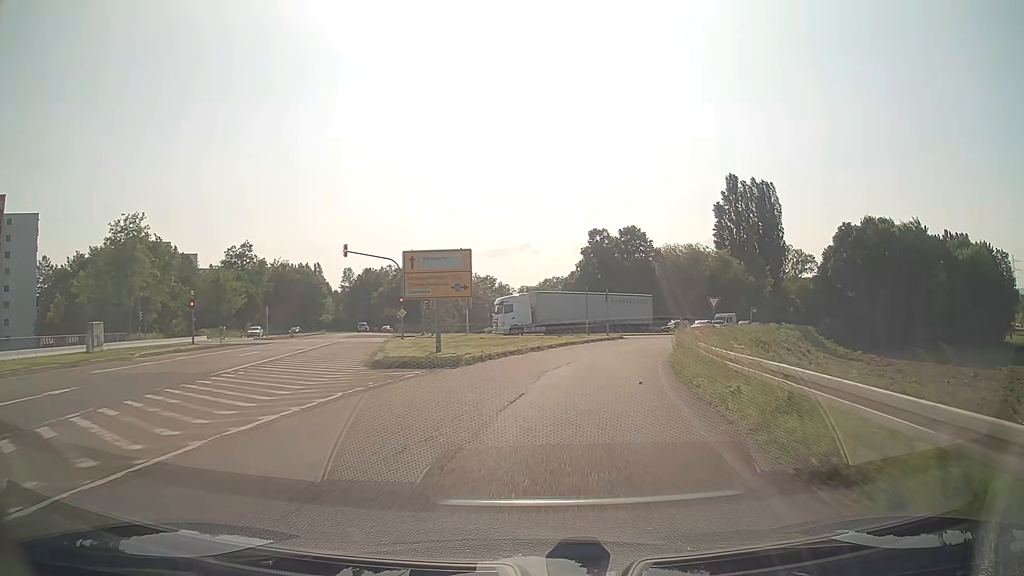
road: secondary_link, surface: asphalt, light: Day
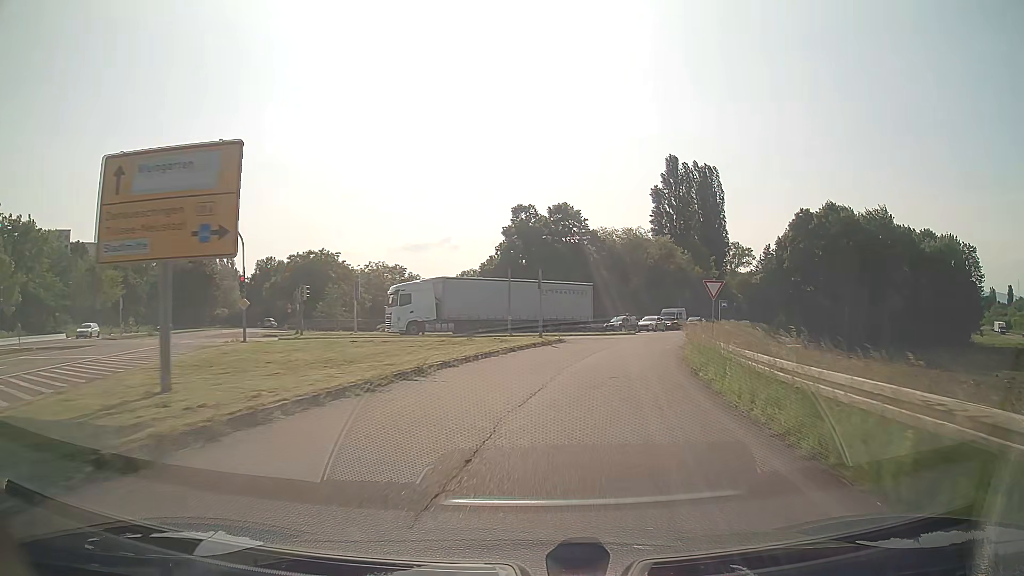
(+0.9, +15.0) m; +7°
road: trunk_link
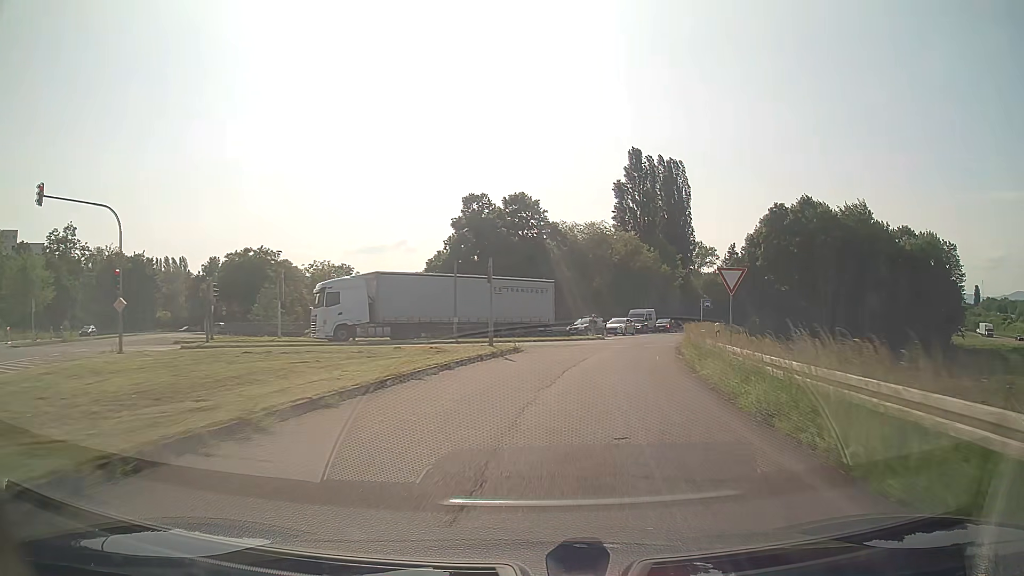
(+0.2, +7.5) m; +4°
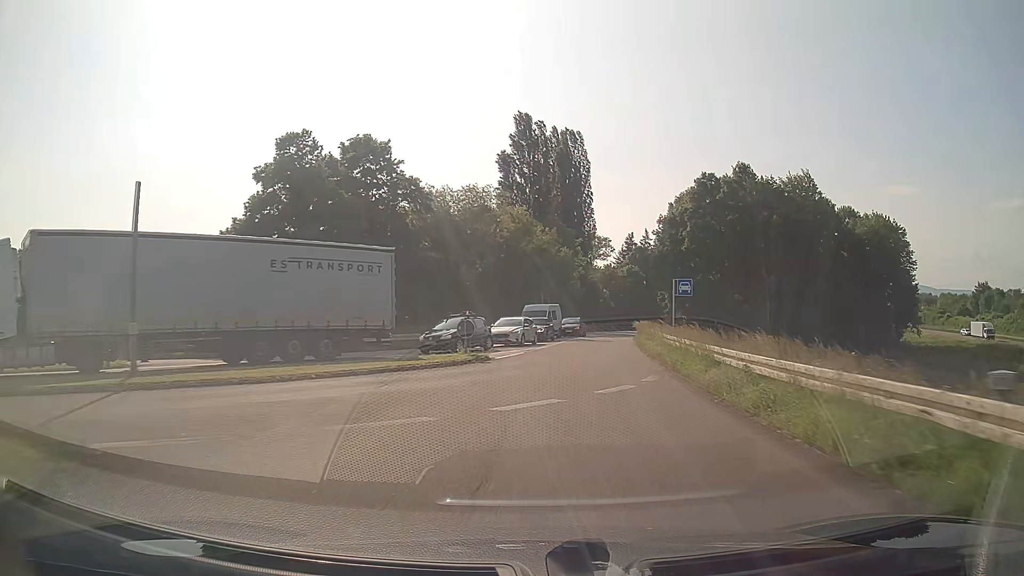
(+2.1, +22.1) m; +10°
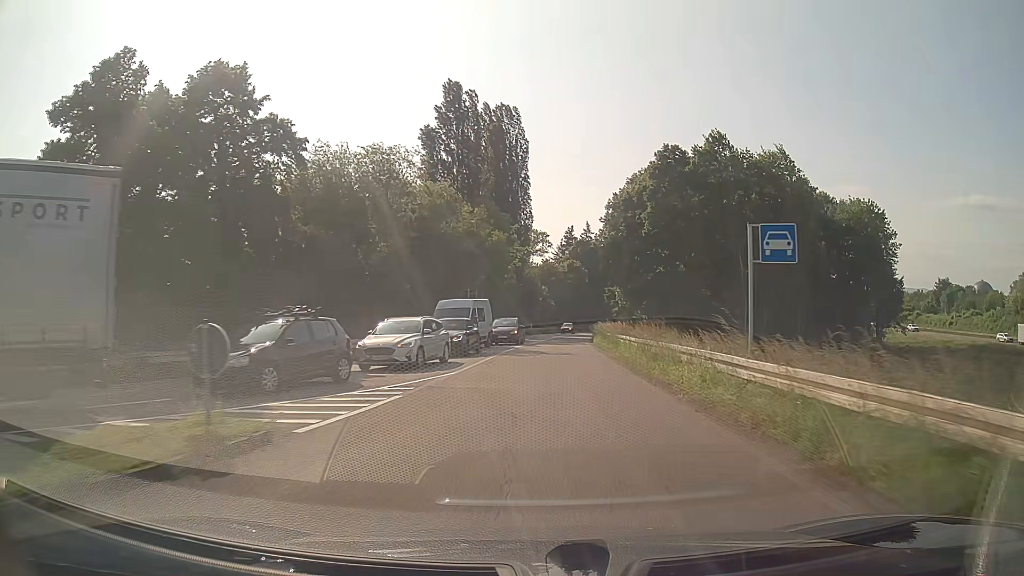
(+0.8, +14.7) m; +6°
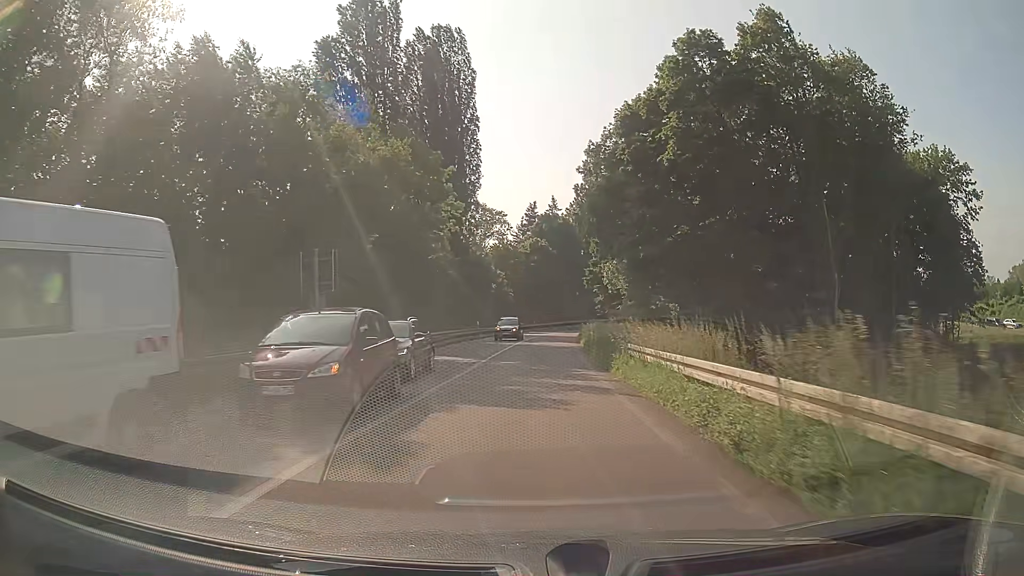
(+1.1, +29.1) m; +3°
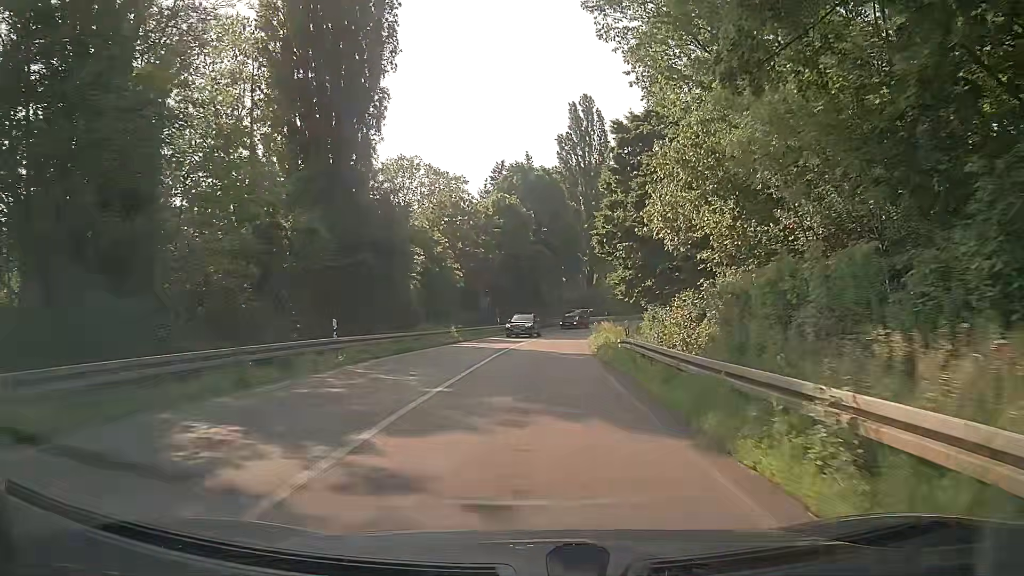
(+0.8, +35.5) m; +2°
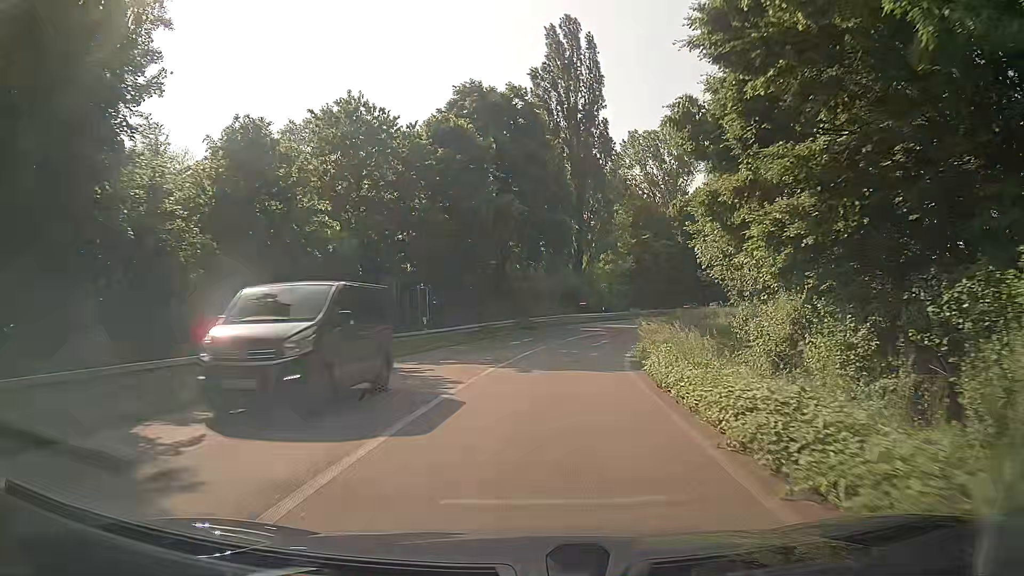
(+0.7, +27.3) m; +3°
(0, +10) (+1, +20) (+3, +30) (+6, +39) (+11, +48) (+19, +54) (+28, +57) (+38, +58) (+48, +54) (+55, +48) m
